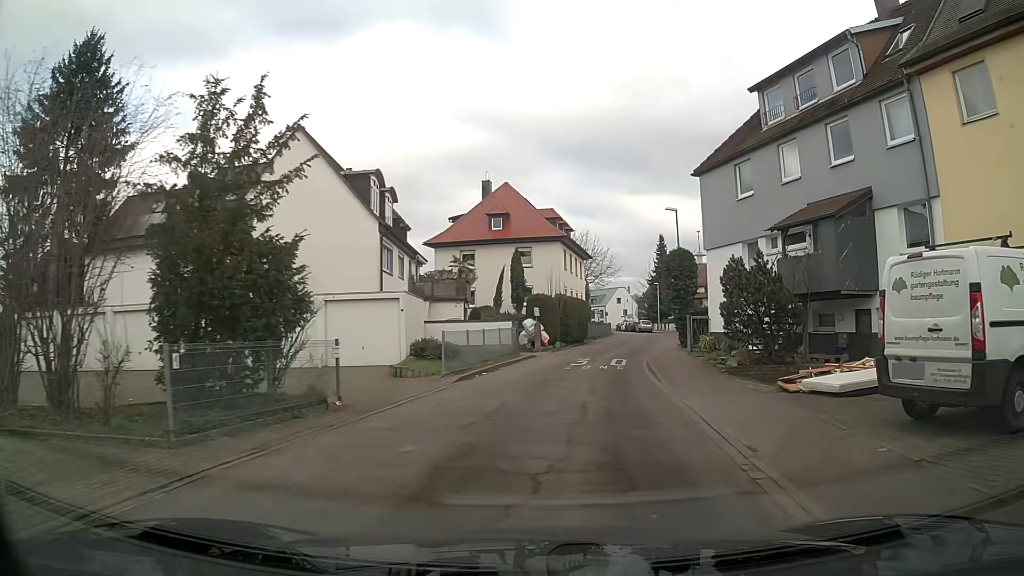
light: Day
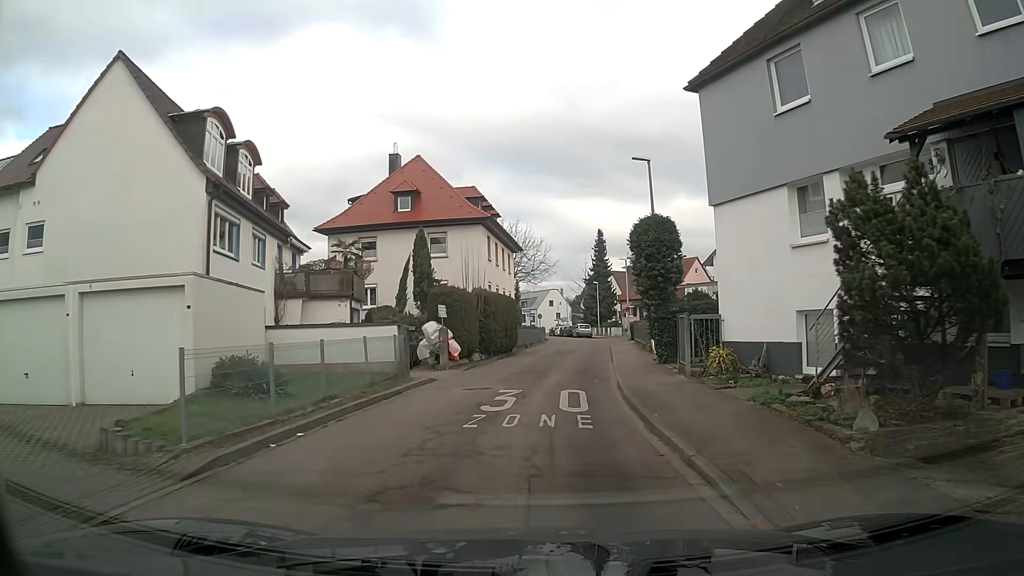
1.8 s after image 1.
(+0.9, +10.5) m; +7°
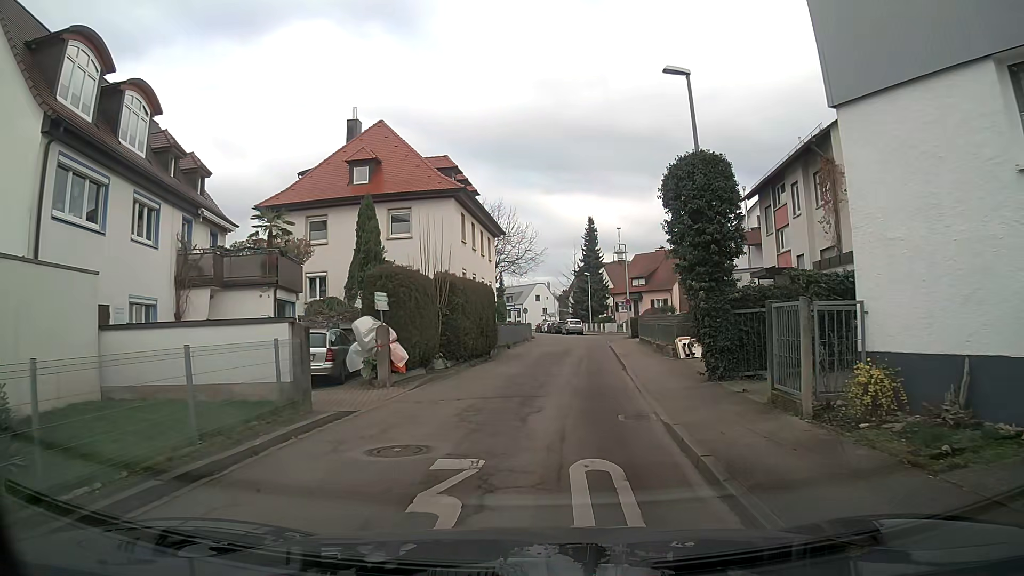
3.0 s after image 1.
(0.0, +7.4) m; +1°
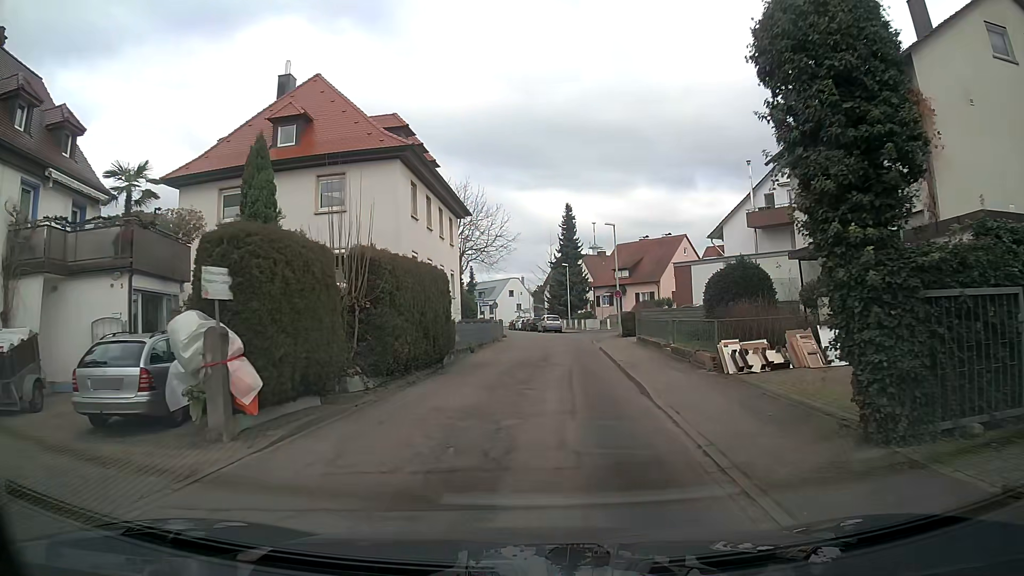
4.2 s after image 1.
(0.0, +7.4) m; +2°
